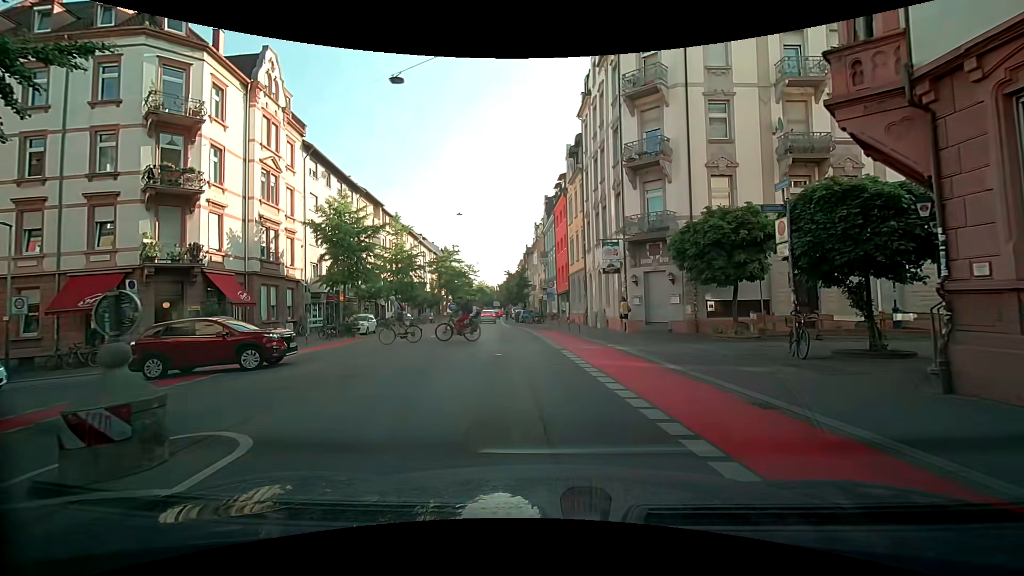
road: secondary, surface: asphalt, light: Day
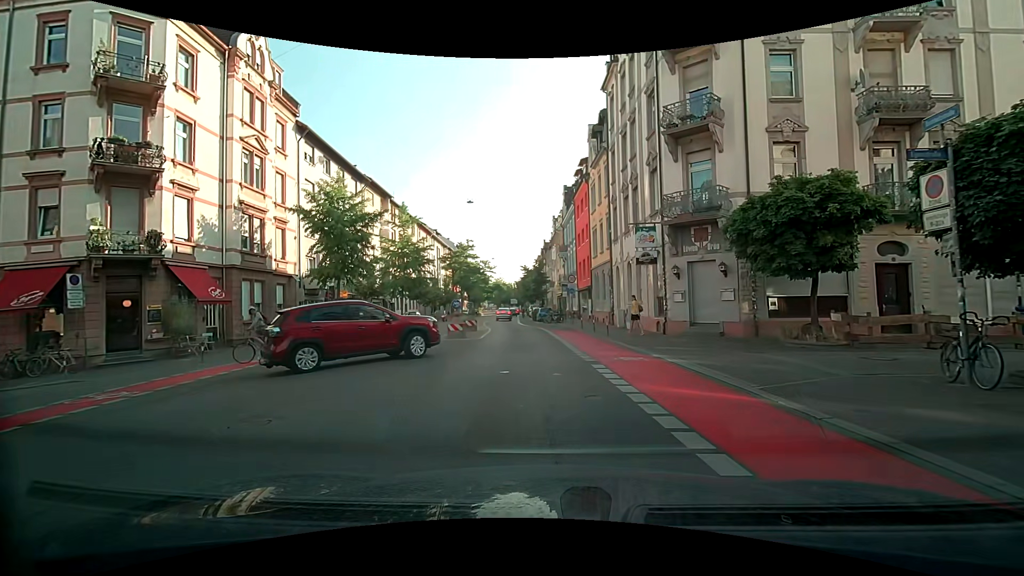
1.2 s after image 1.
(0.0, +3.9) m; -2°
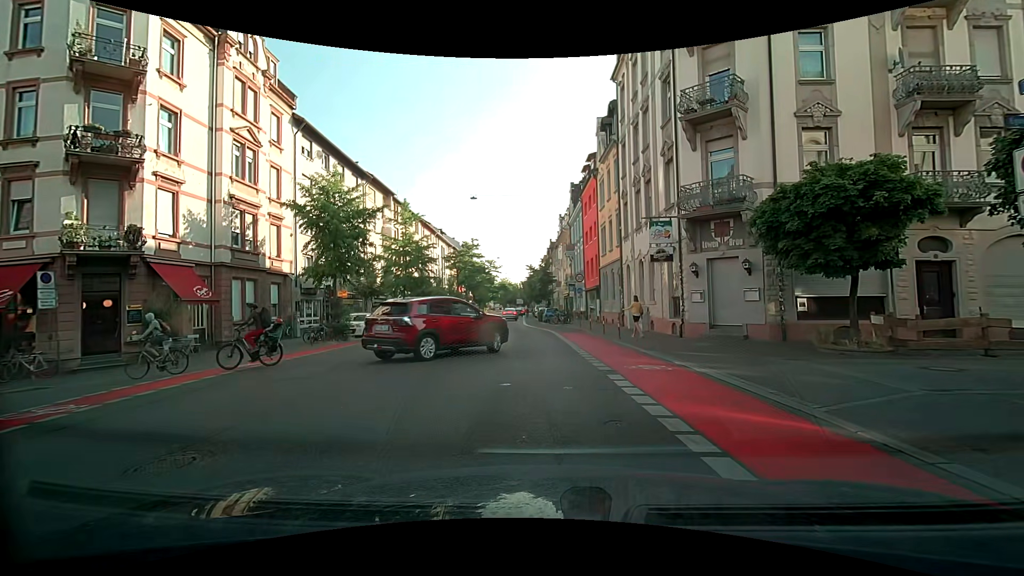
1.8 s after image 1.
(0.0, +1.4) m; +2°
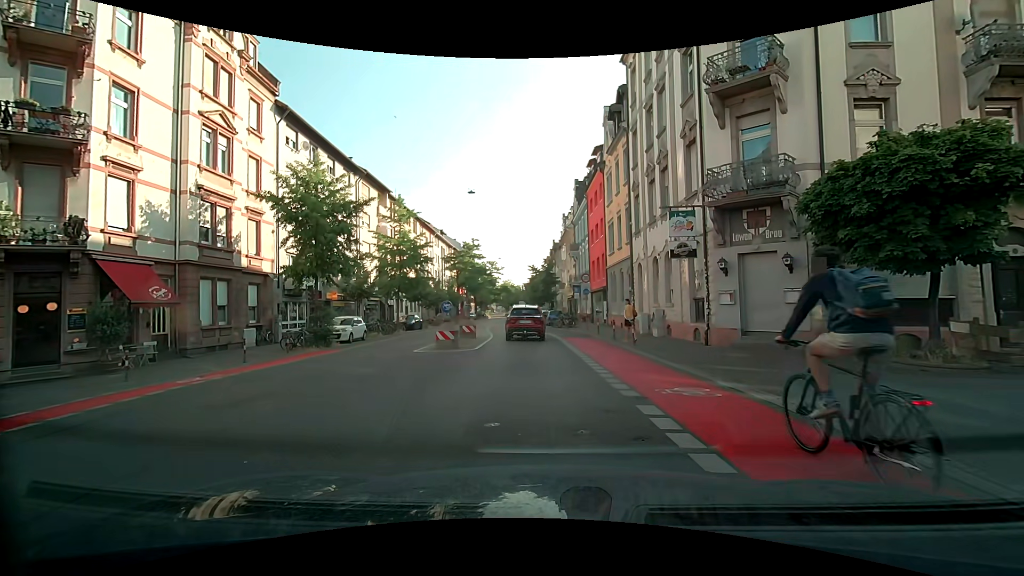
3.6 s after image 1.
(0.0, +2.5) m; +1°
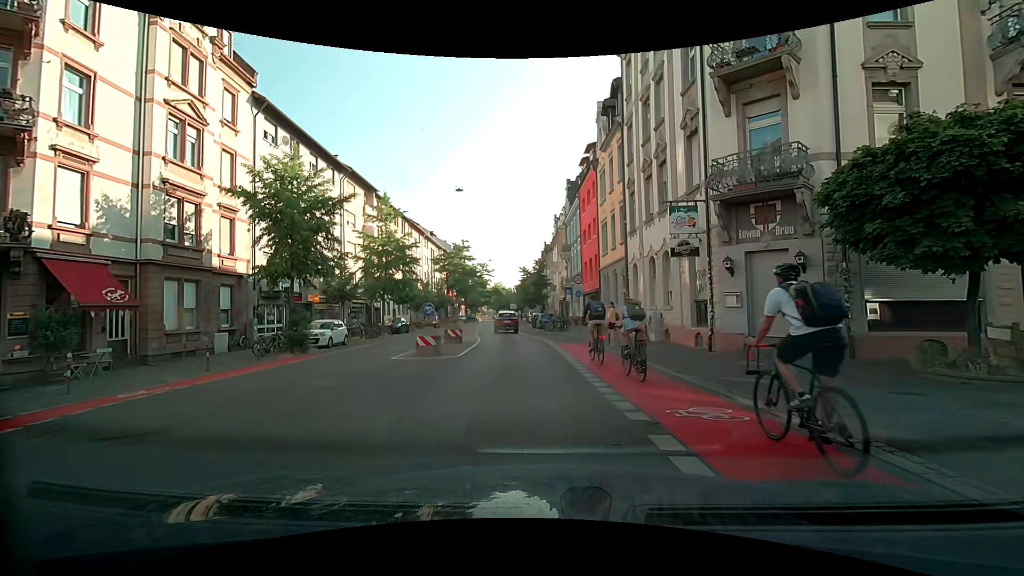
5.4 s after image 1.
(0.0, +1.4) m; 0°
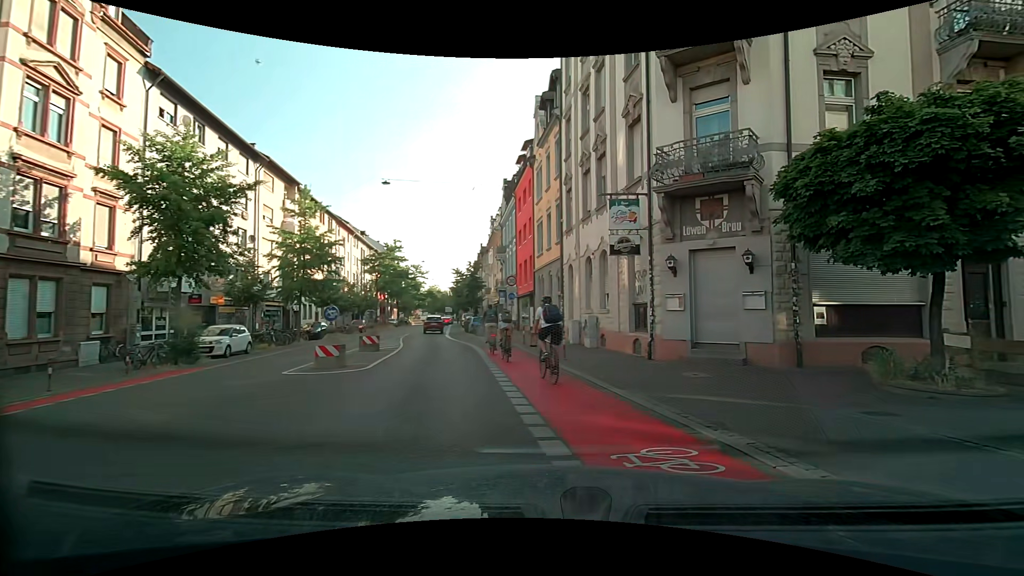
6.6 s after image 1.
(+0.1, +2.2) m; +8°
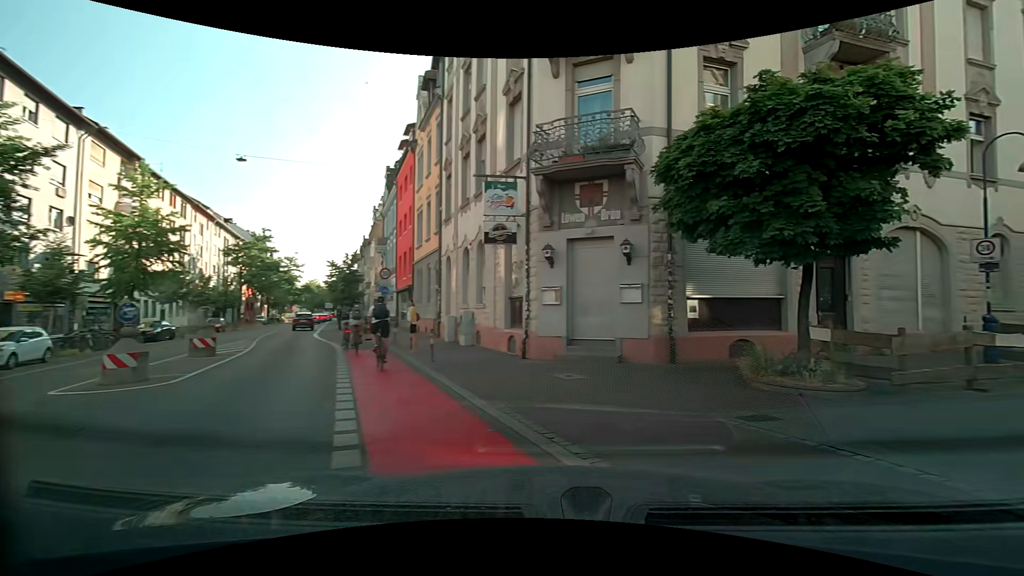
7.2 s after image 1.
(+0.2, +1.8) m; +11°
